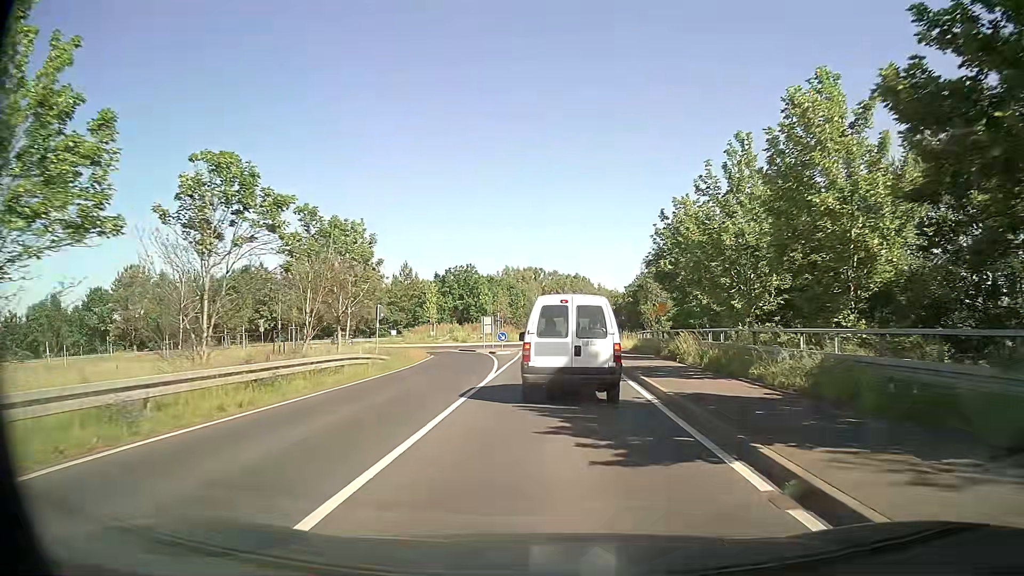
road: secondary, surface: asphalt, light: Day
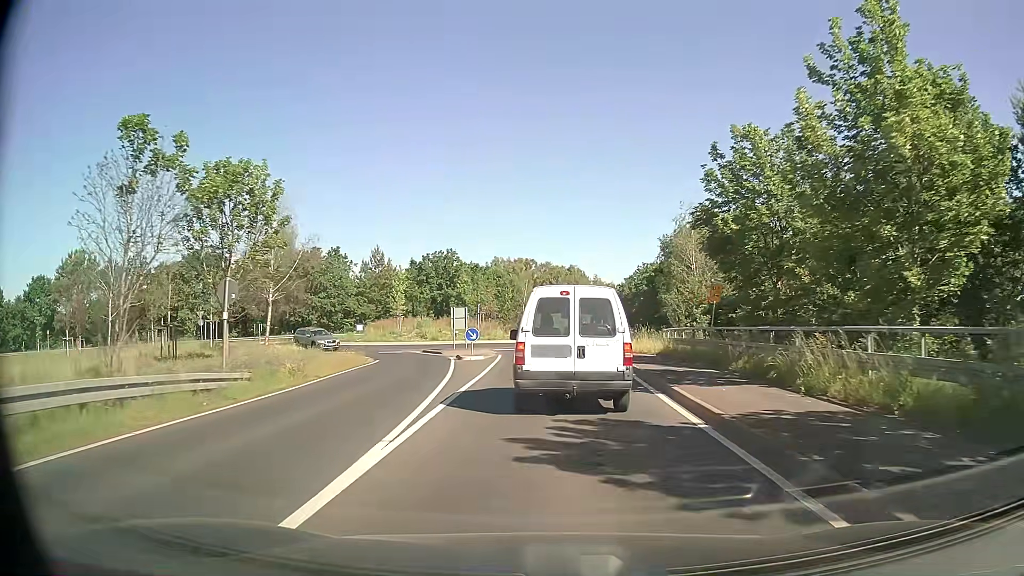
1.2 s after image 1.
(+0.1, +13.1) m; 0°
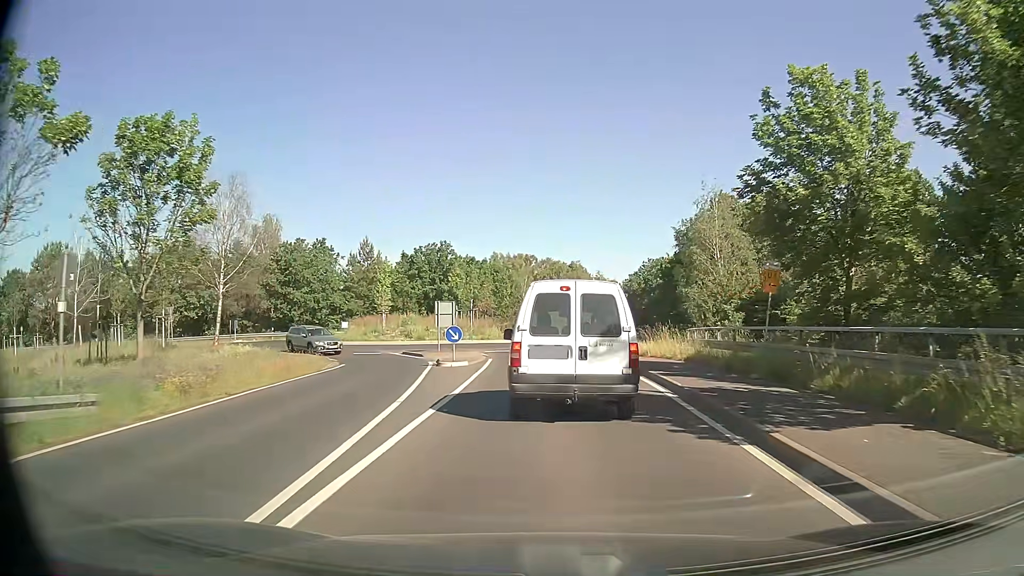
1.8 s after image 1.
(0.0, +5.9) m; 0°
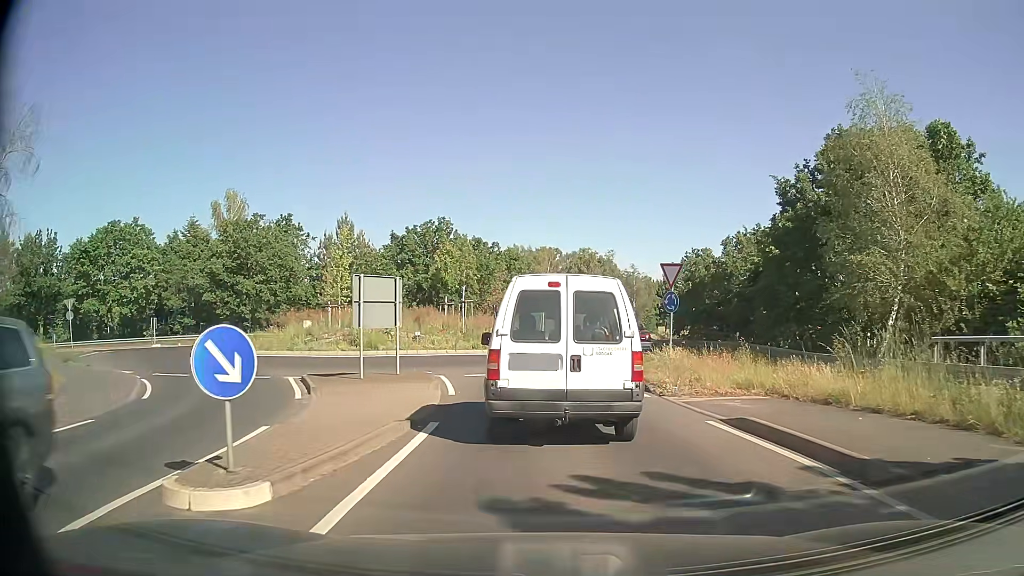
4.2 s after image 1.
(-0.3, +17.6) m; -2°
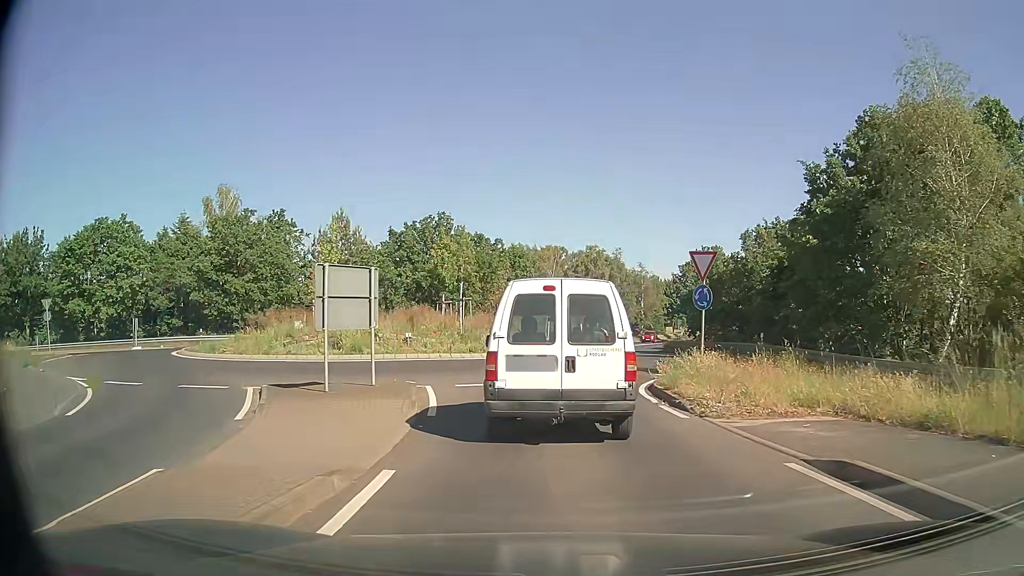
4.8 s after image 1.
(0.0, +3.2) m; -1°
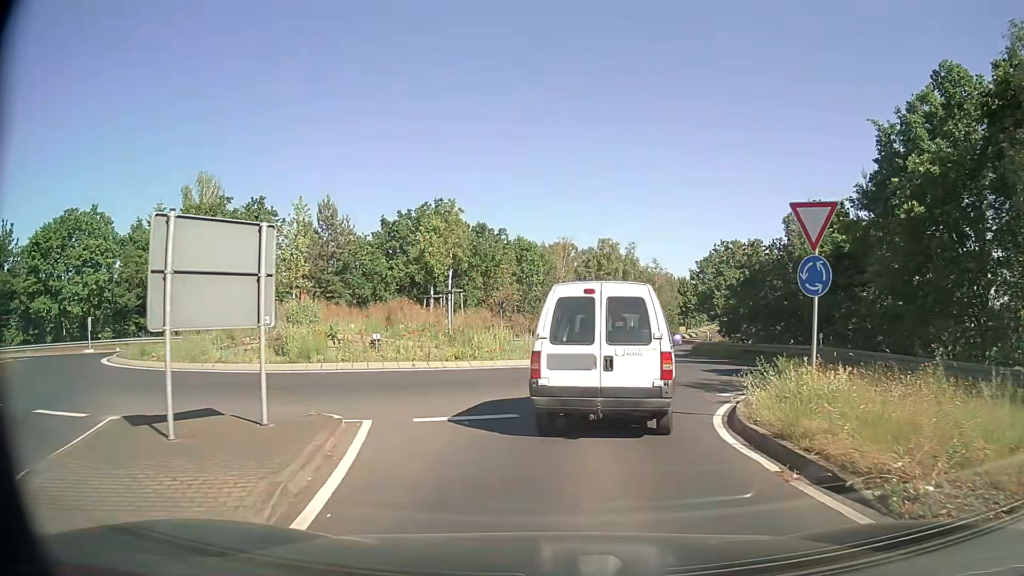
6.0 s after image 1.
(0.0, +6.4) m; 0°
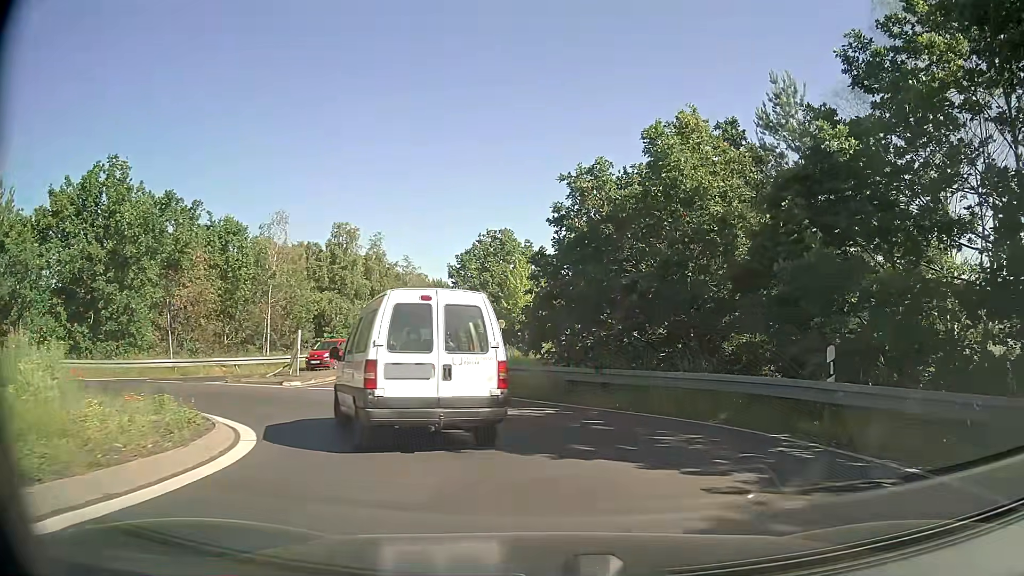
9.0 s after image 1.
(+2.6, +17.4) m; +21°
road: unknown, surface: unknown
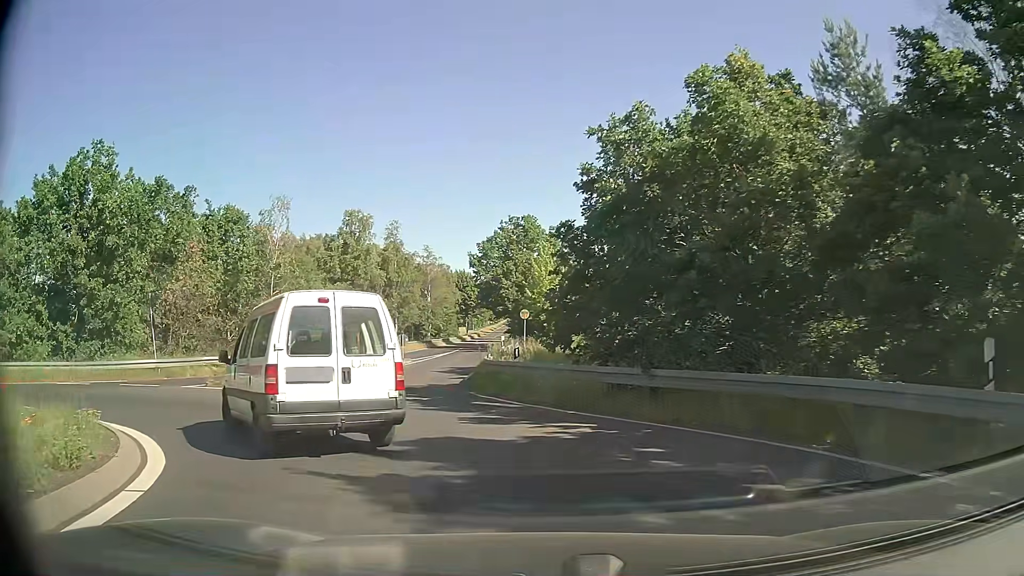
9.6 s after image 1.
(0.0, +3.6) m; -3°
(-2, +10) (-10, +16) (-19, +14) (-28, +10) (-38, +6) (-47, +3) (-56, -2) (-64, -7) (-72, -14) (-79, -21) m
